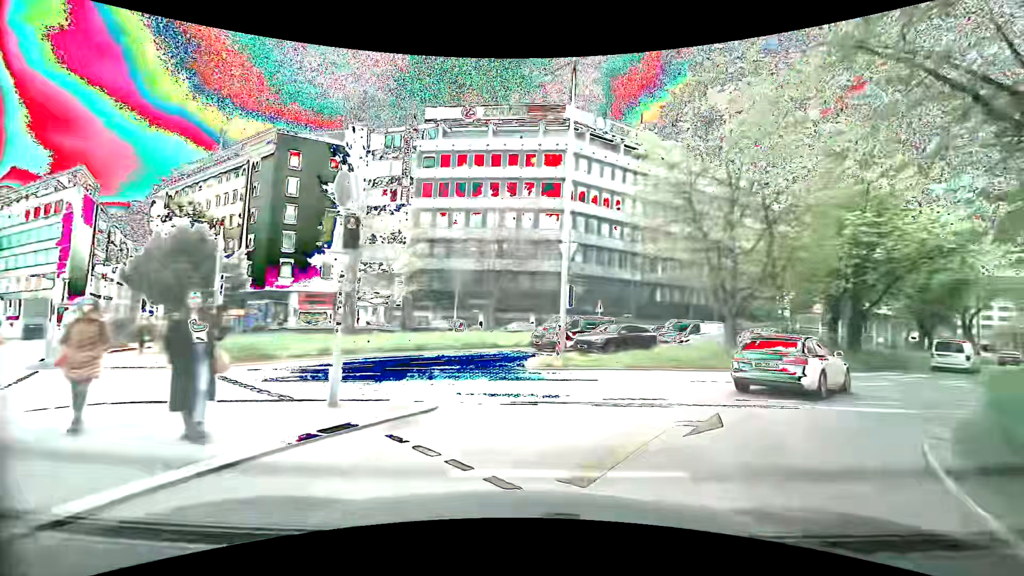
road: secondary_link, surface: asphalt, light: Day
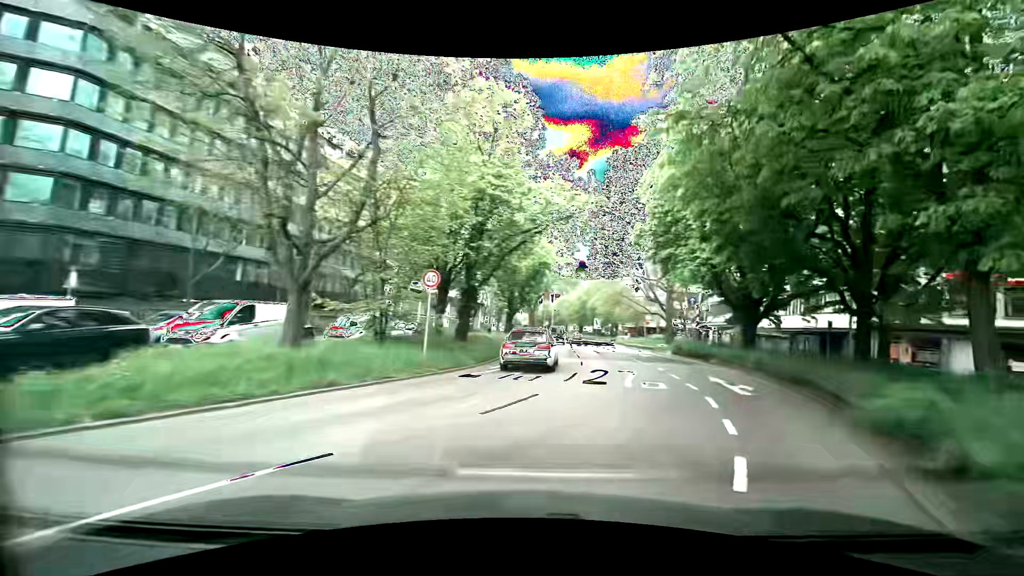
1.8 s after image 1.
(+4.7, +11.1) m; +43°
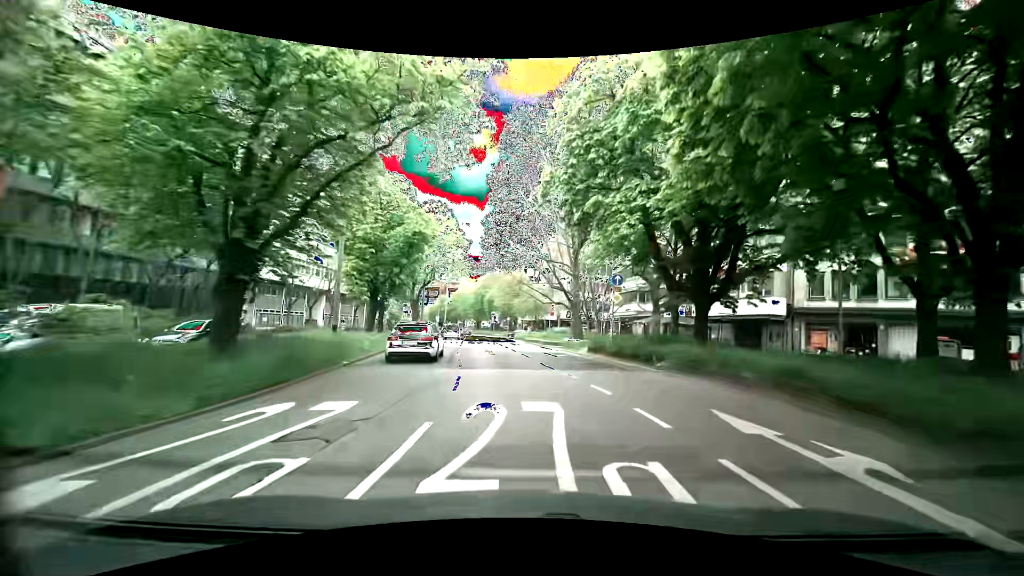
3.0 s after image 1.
(+1.6, +10.2) m; +13°
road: primary
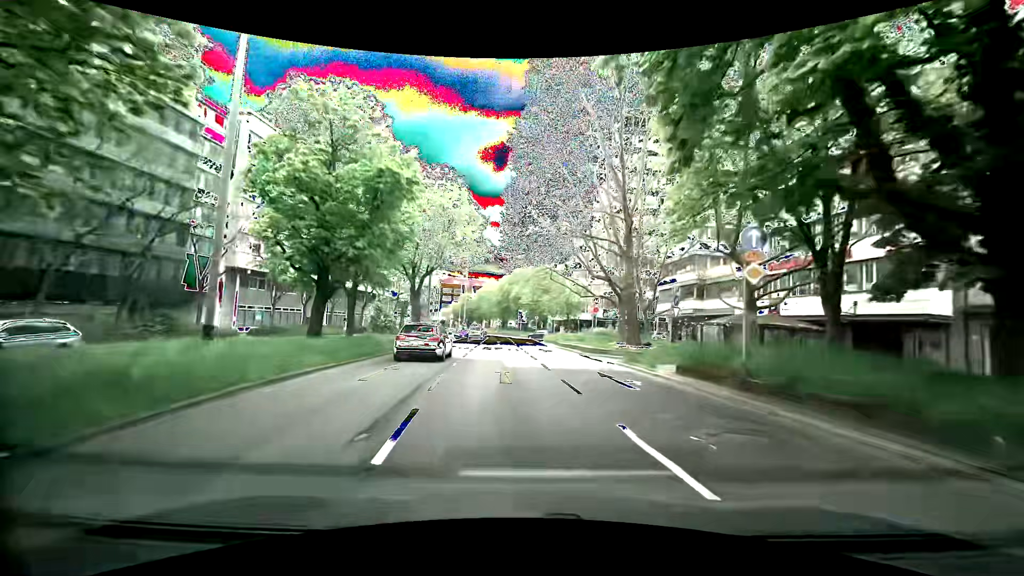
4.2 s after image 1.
(-0.3, +11.7) m; -2°
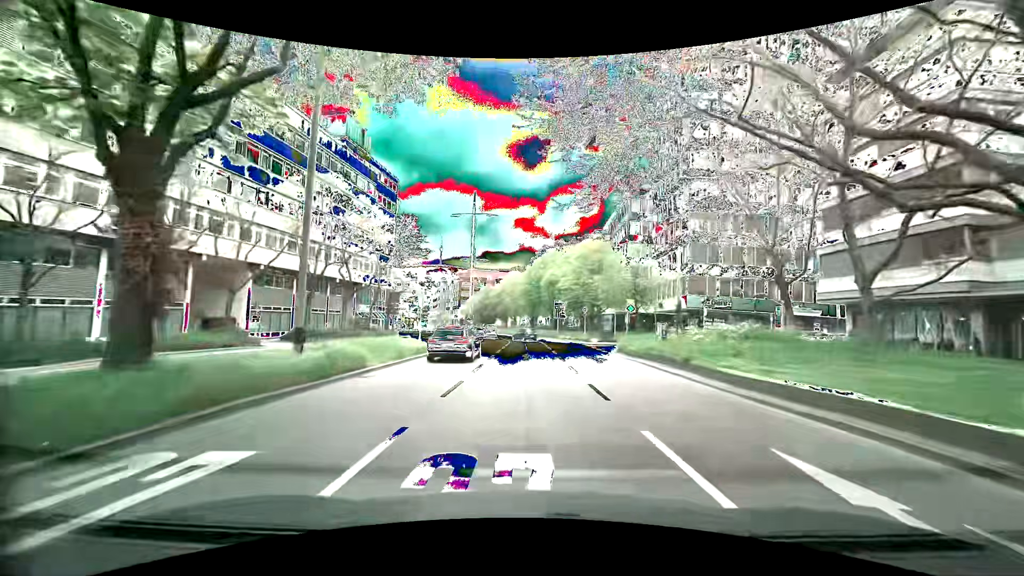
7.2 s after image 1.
(-2.4, +30.3) m; -5°
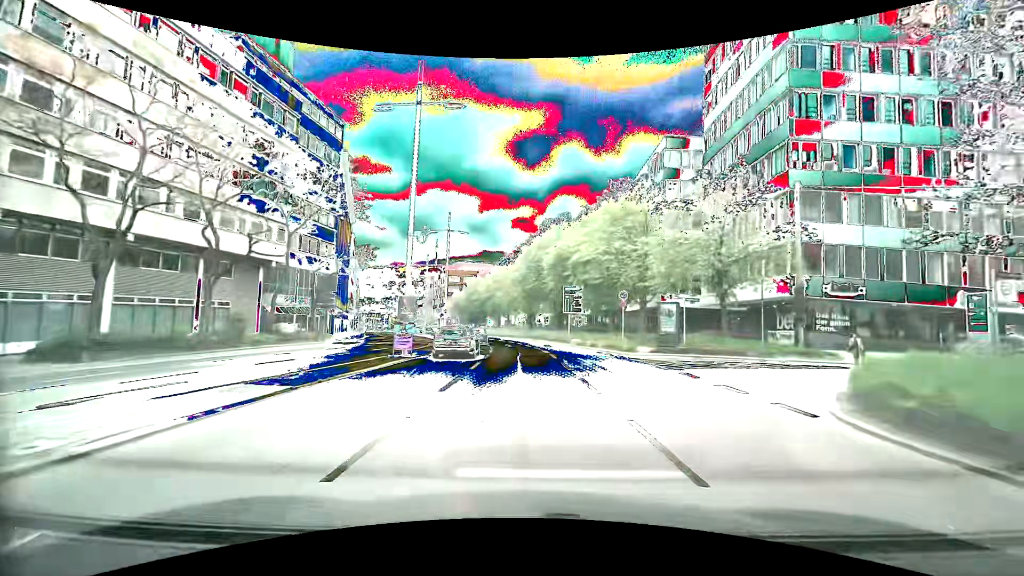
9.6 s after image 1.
(+0.3, +23.6) m; +1°
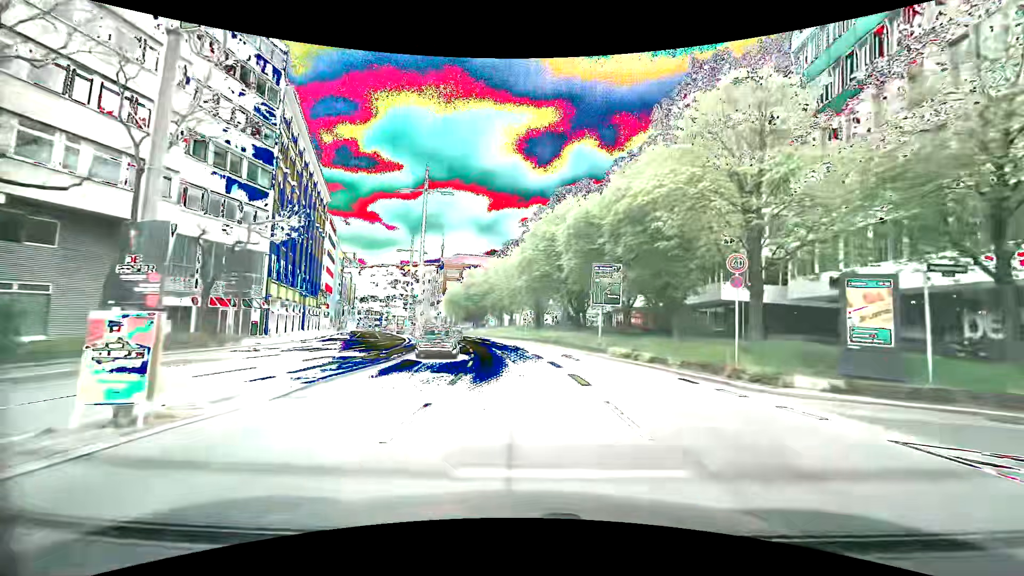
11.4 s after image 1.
(-0.1, +16.5) m; -1°
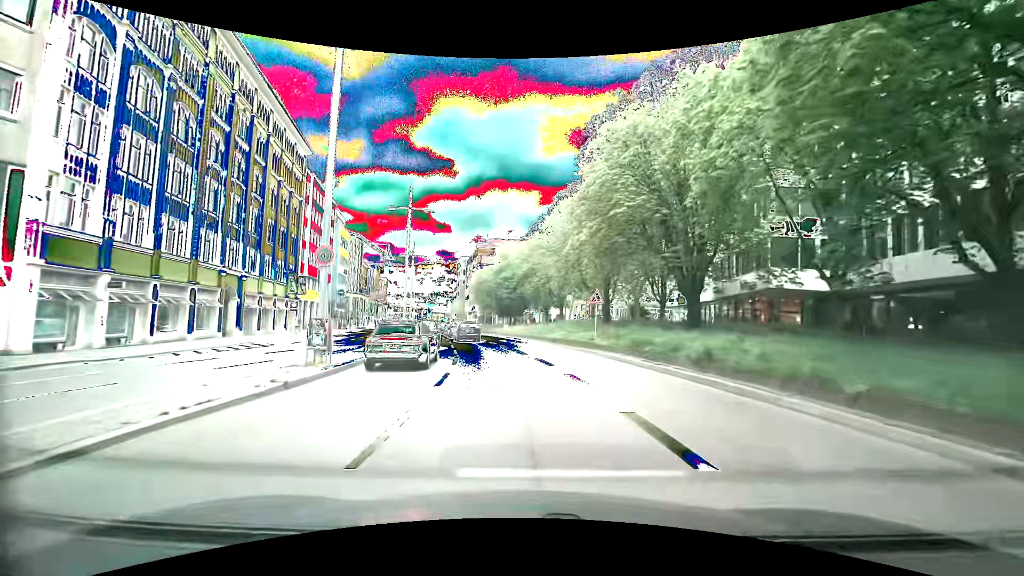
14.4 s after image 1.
(-1.0, +25.4) m; -5°
